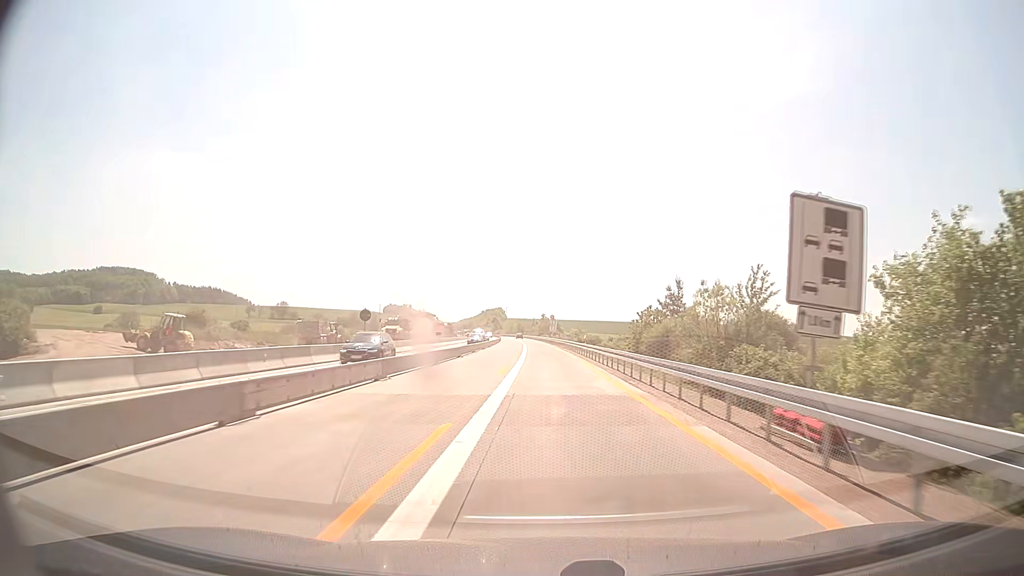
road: motorway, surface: concrete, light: Day
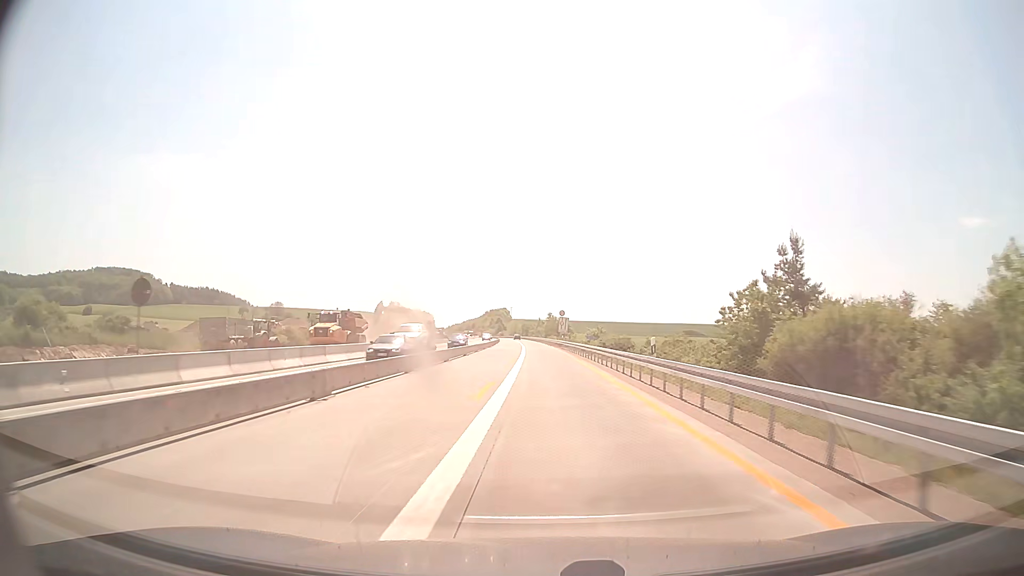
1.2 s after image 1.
(-0.1, +26.0) m; -1°
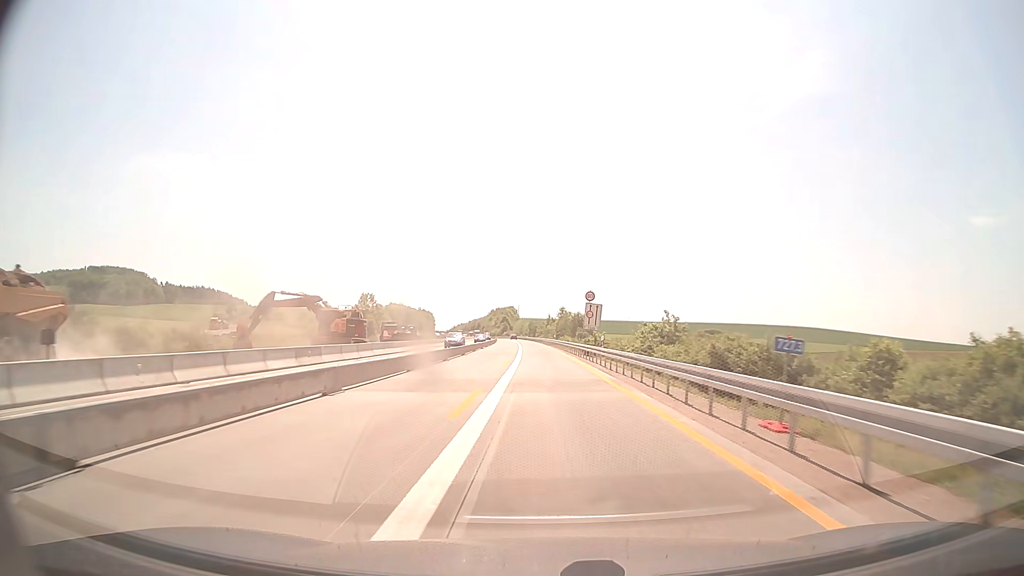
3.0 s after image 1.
(-0.2, +39.0) m; -1°
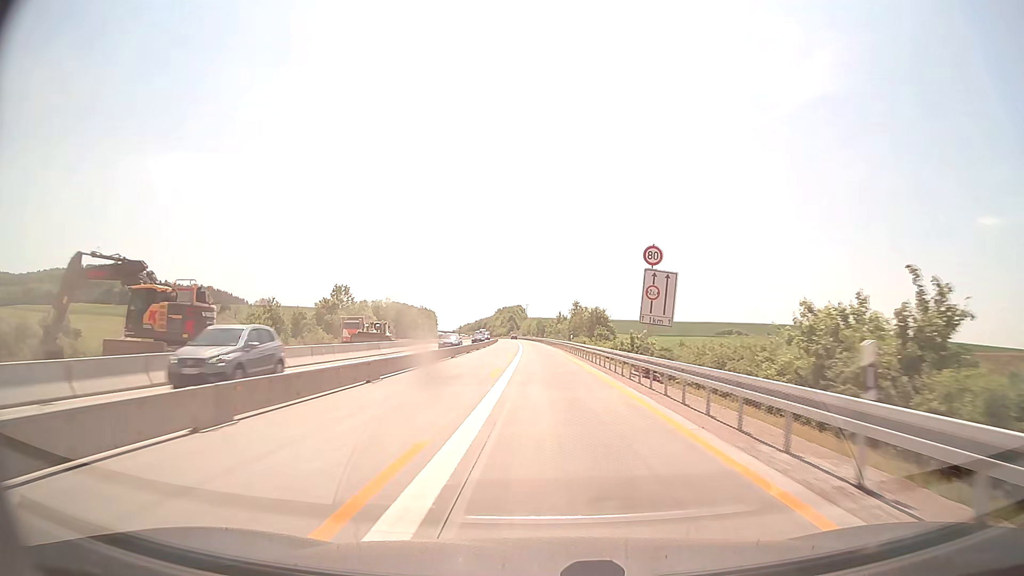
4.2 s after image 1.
(-0.2, +26.0) m; -1°
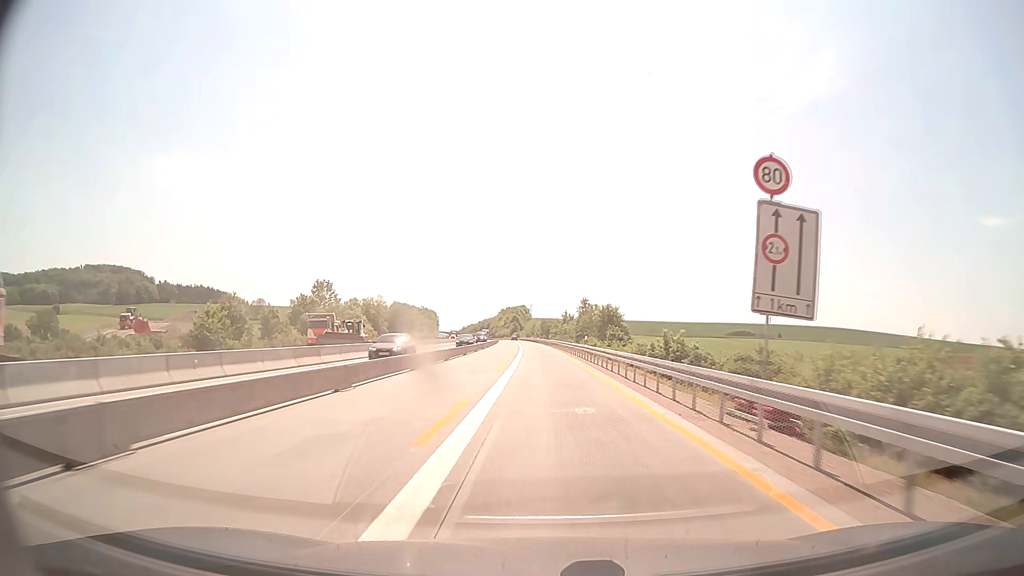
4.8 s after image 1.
(0.0, +13.0) m; 0°
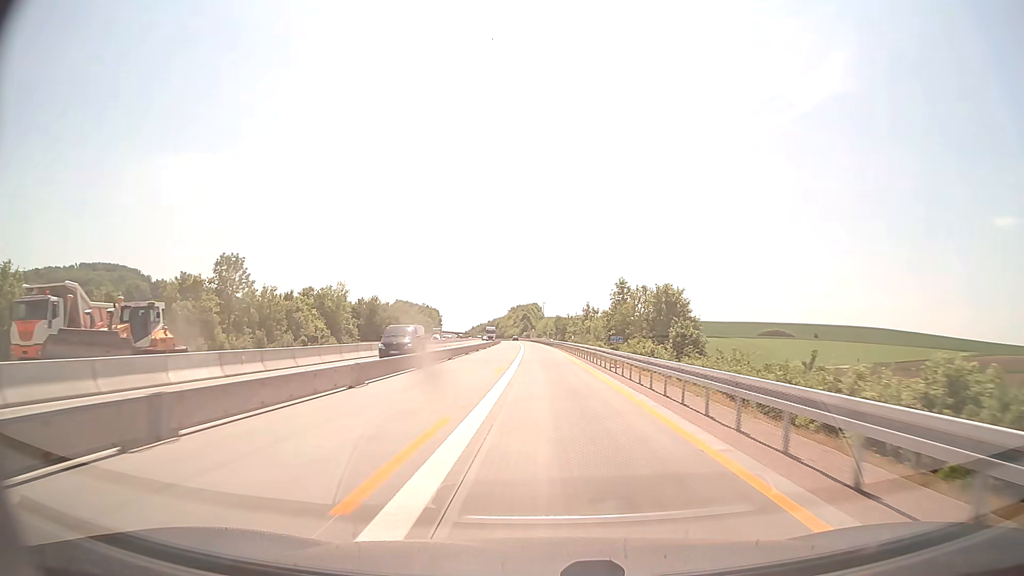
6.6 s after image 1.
(-0.4, +39.0) m; -1°
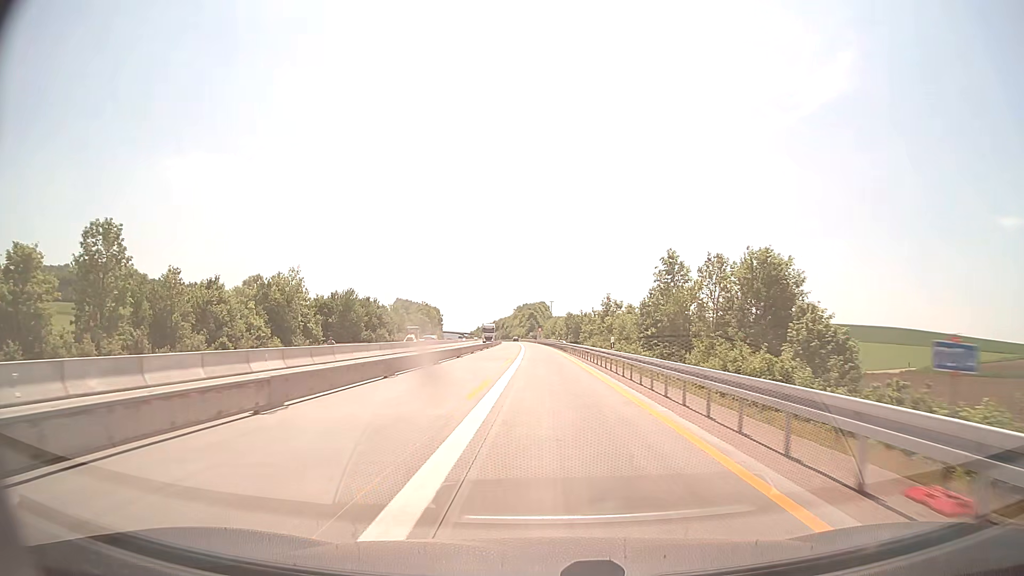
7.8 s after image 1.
(-0.2, +26.0) m; -1°
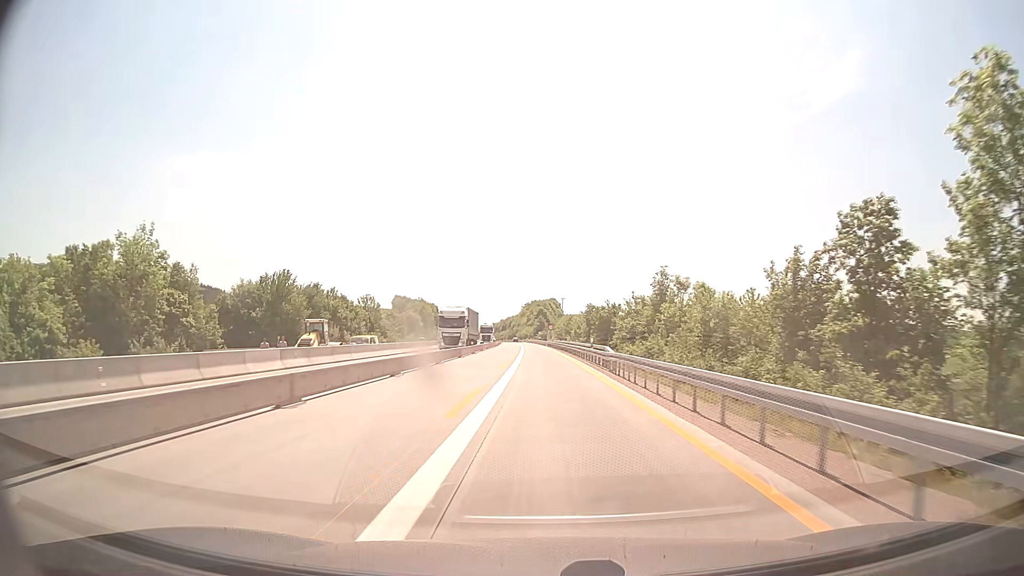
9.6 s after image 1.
(-0.3, +39.1) m; -1°
(0, +10) (0, +20) (0, +30) (0, +40) (0, +50) (0, +60) (-1, +70) (-1, +80) (-1, +90) (-2, +100) m
